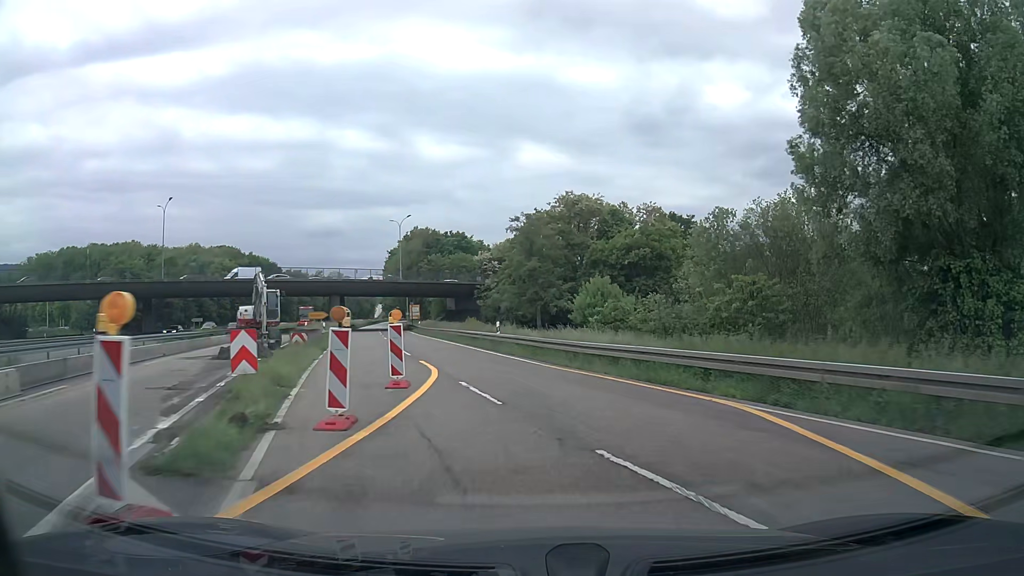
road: trunk_link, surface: asphalt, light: Day
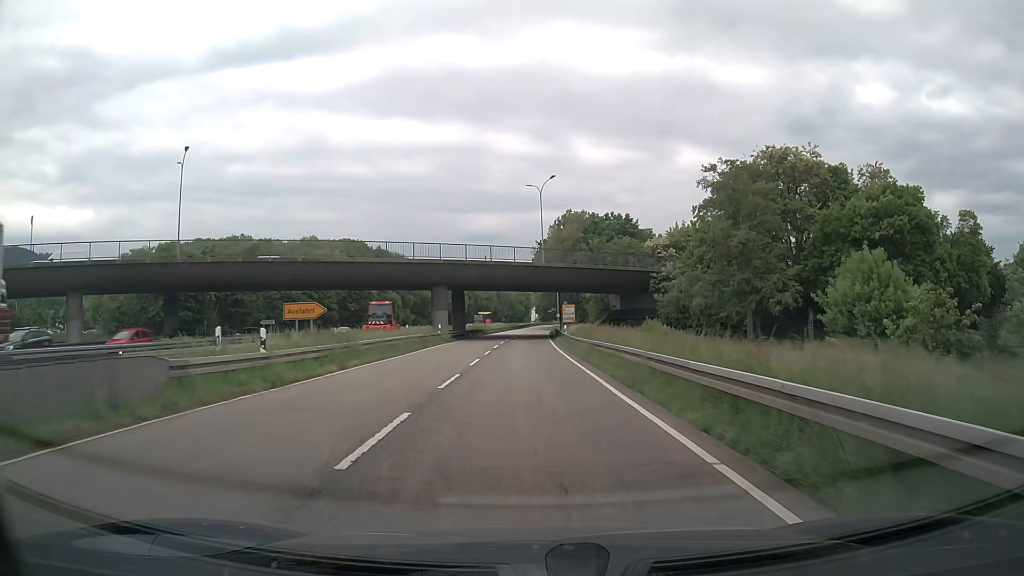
(-3.1, +28.8) m; -13°
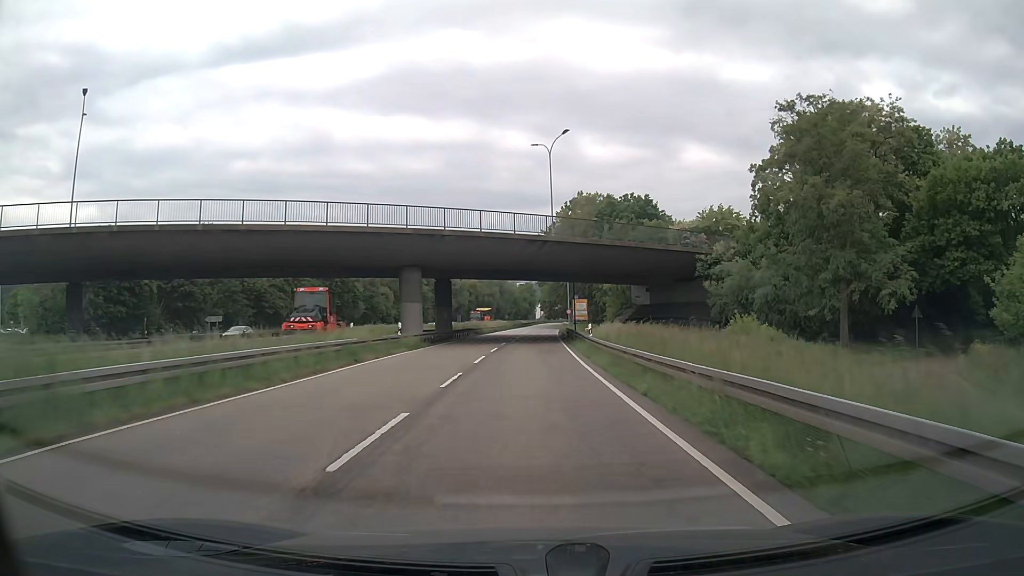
(-0.1, +16.2) m; -1°
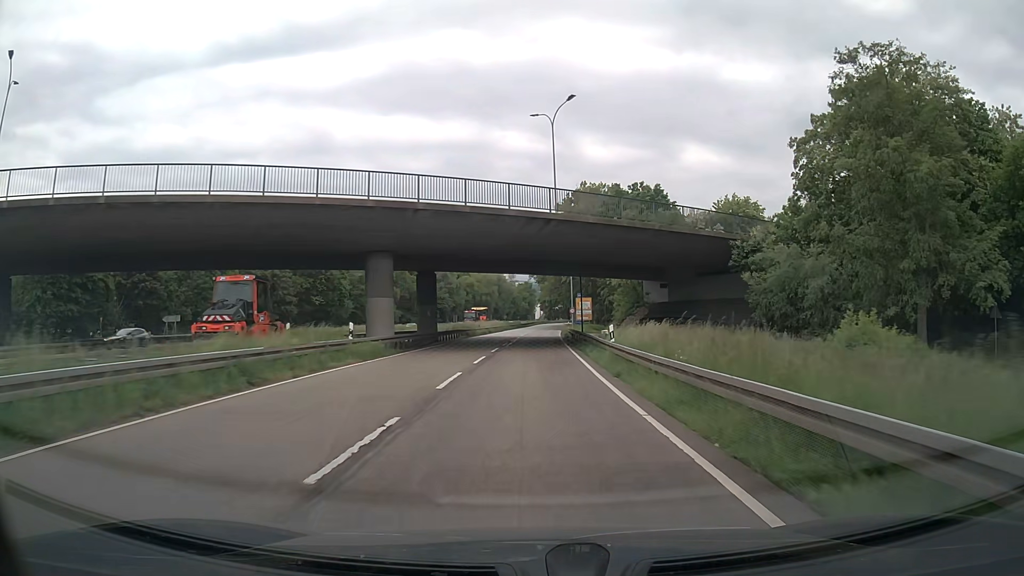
(0.0, +8.6) m; 0°
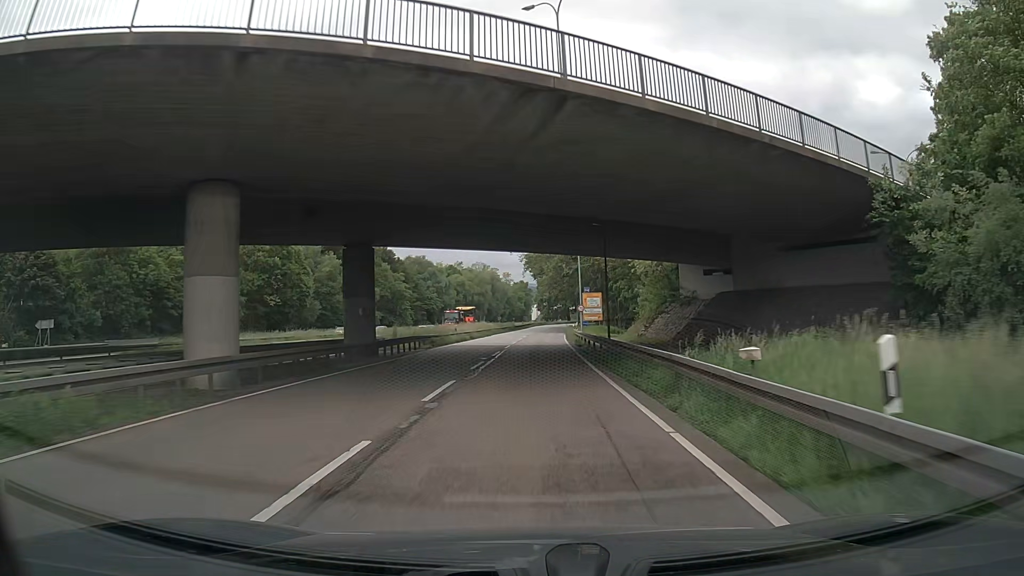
(0.0, +18.0) m; 0°
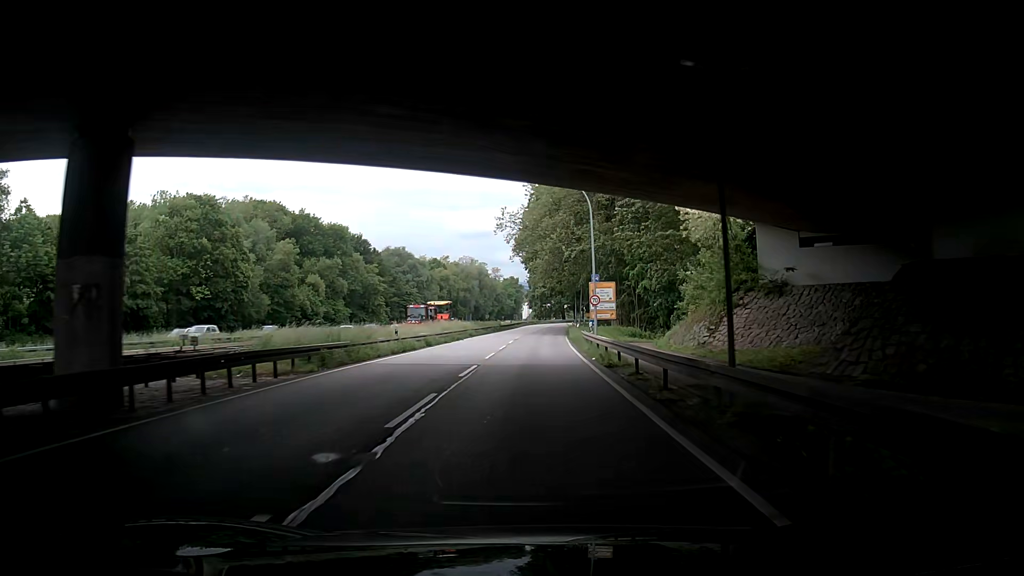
(+0.1, +19.0) m; +1°
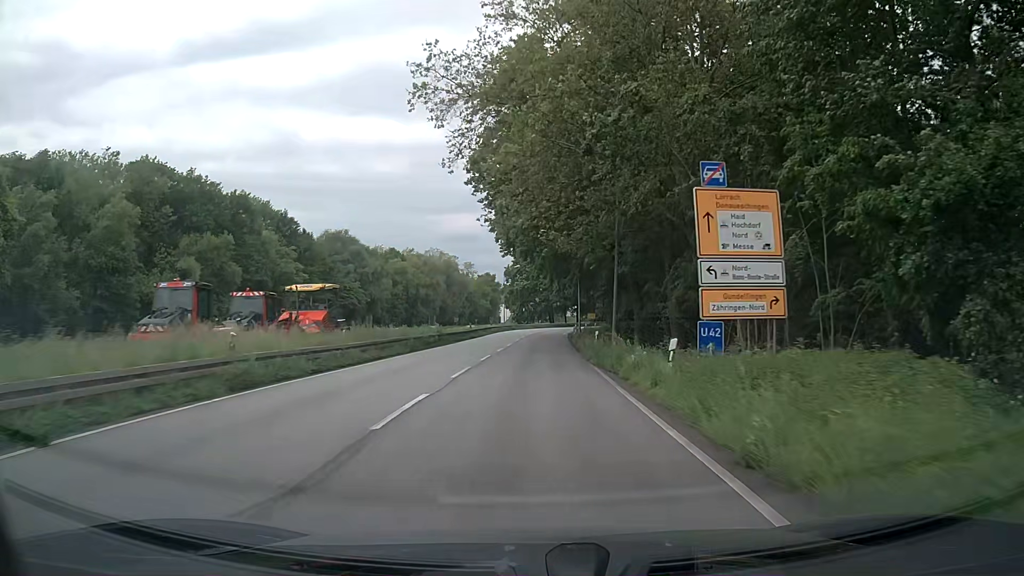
(+0.8, +40.4) m; +1°
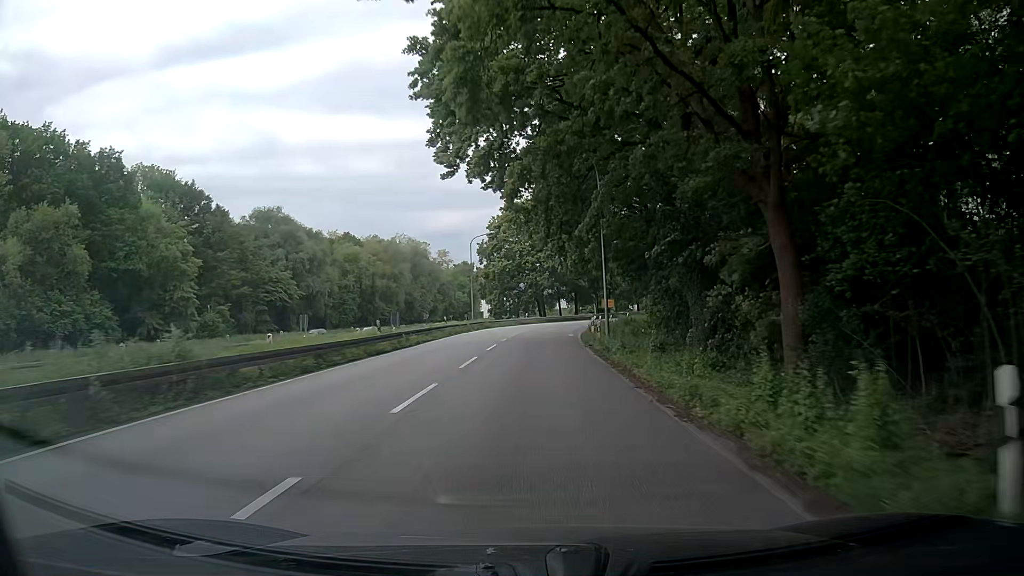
(+0.2, +30.8) m; +1°
